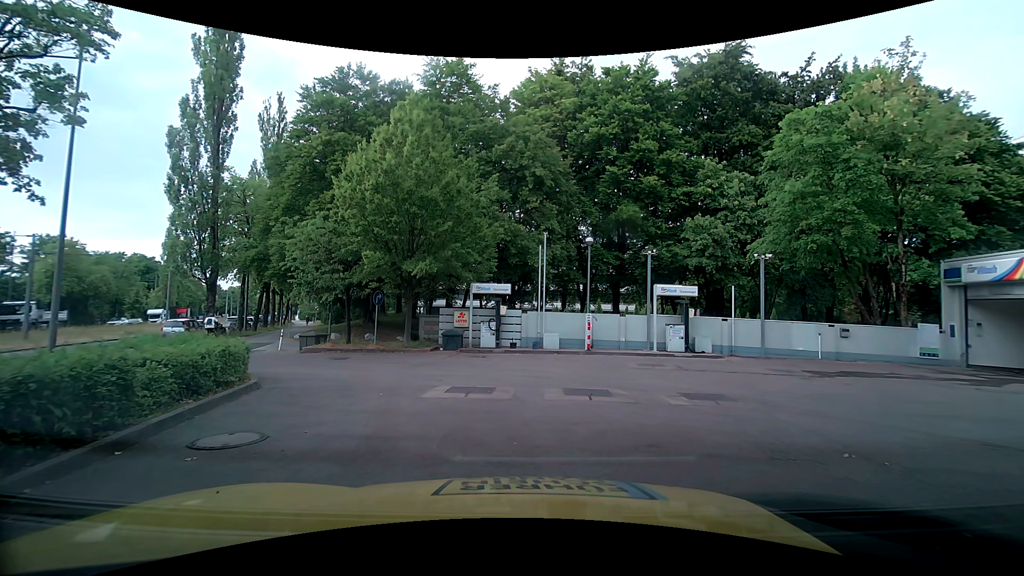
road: service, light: Day
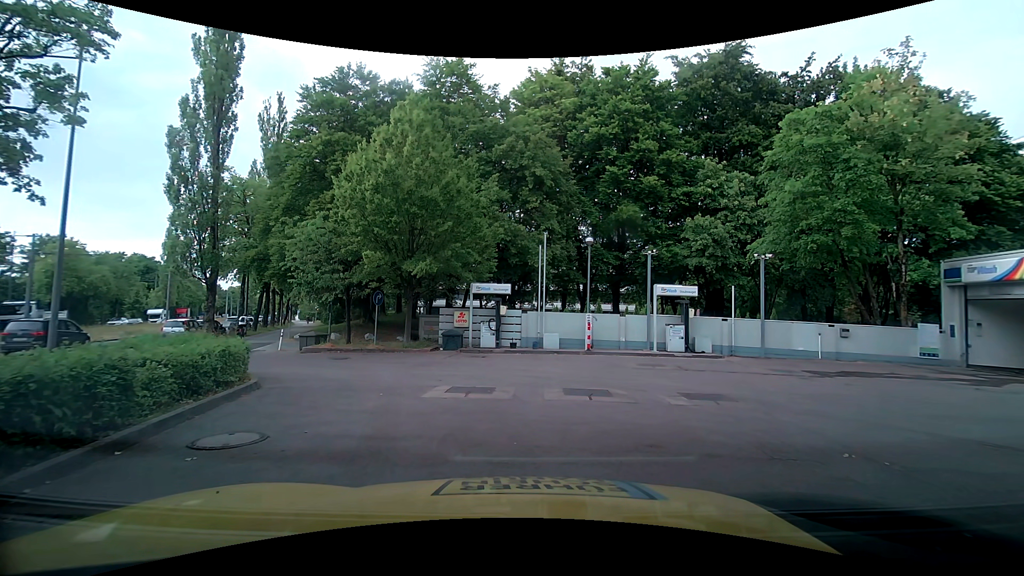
(0.0, 0.0) m; 0°
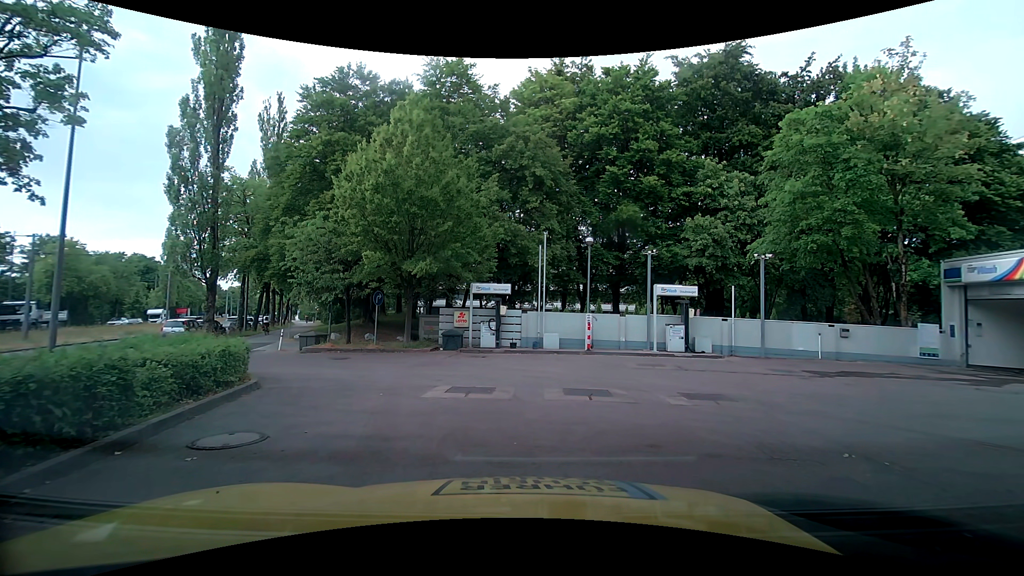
(0.0, 0.0) m; 0°
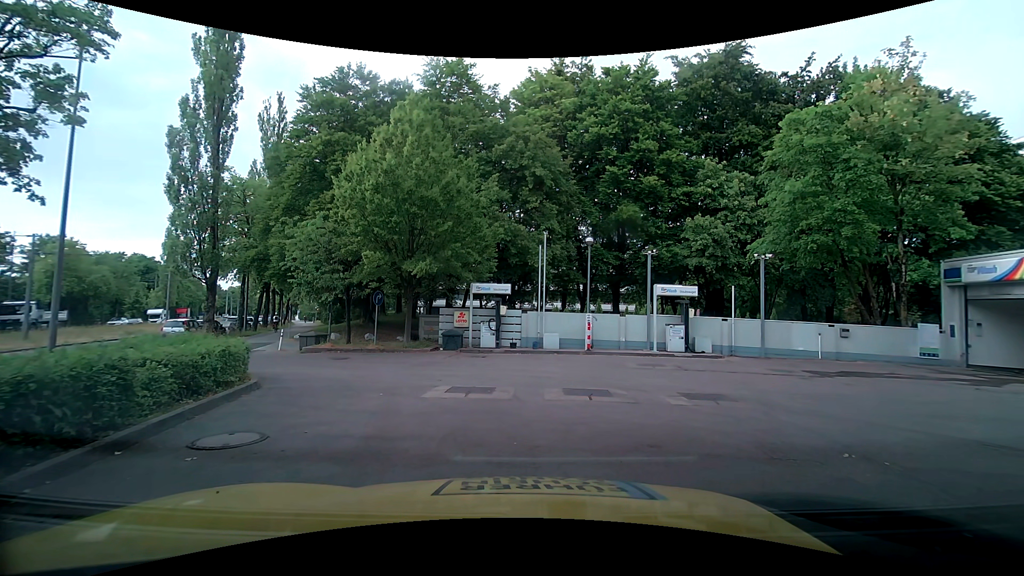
(0.0, 0.0) m; 0°
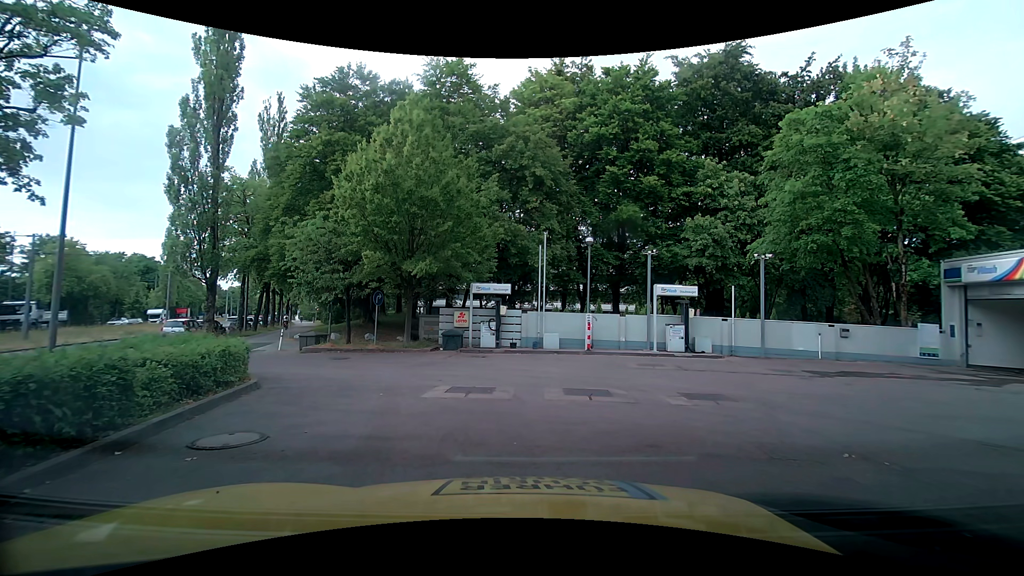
(0.0, 0.0) m; 0°
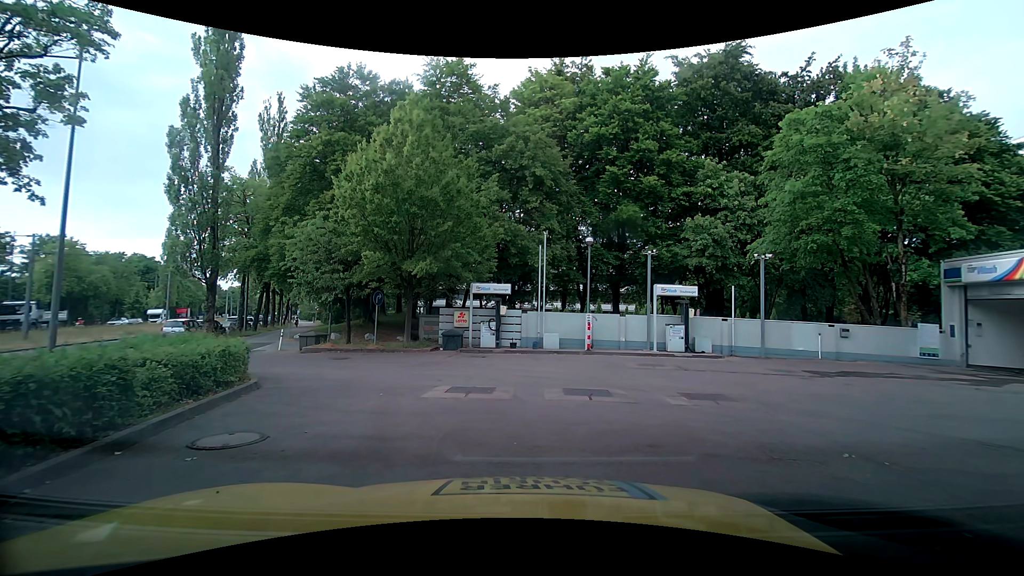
(0.0, 0.0) m; 0°
